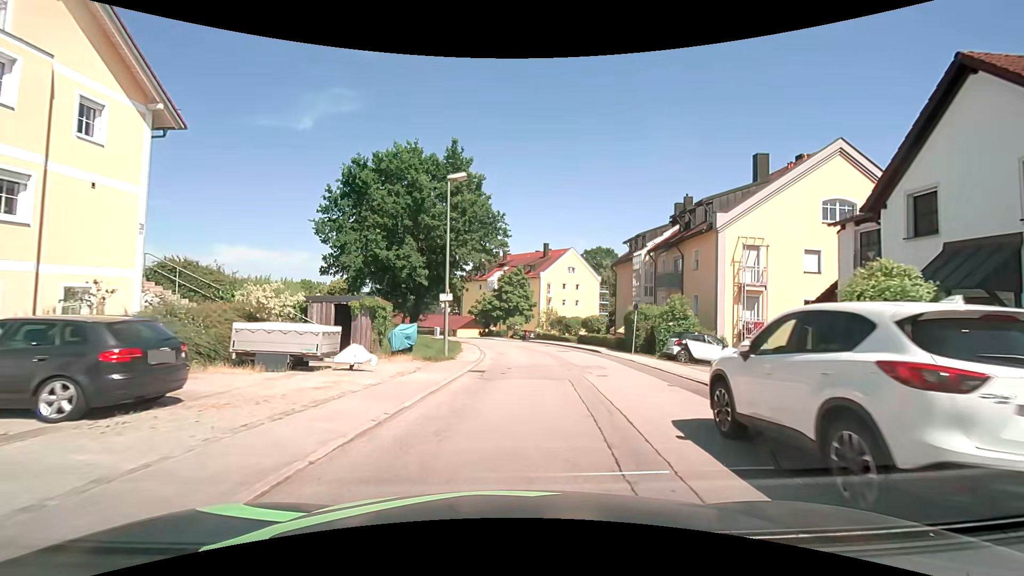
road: unclassified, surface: asphalt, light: Day
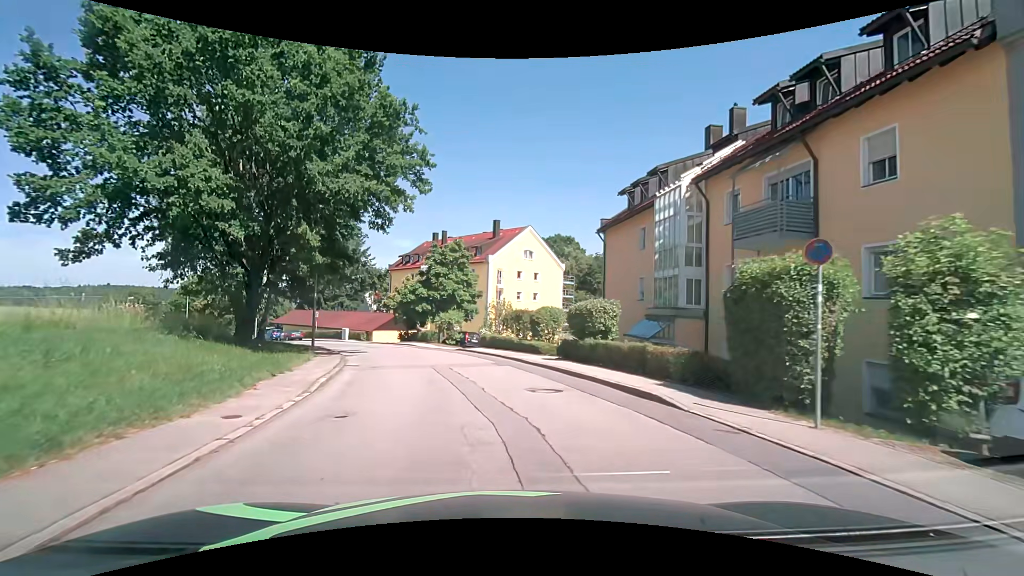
(+1.6, +19.7) m; +7°
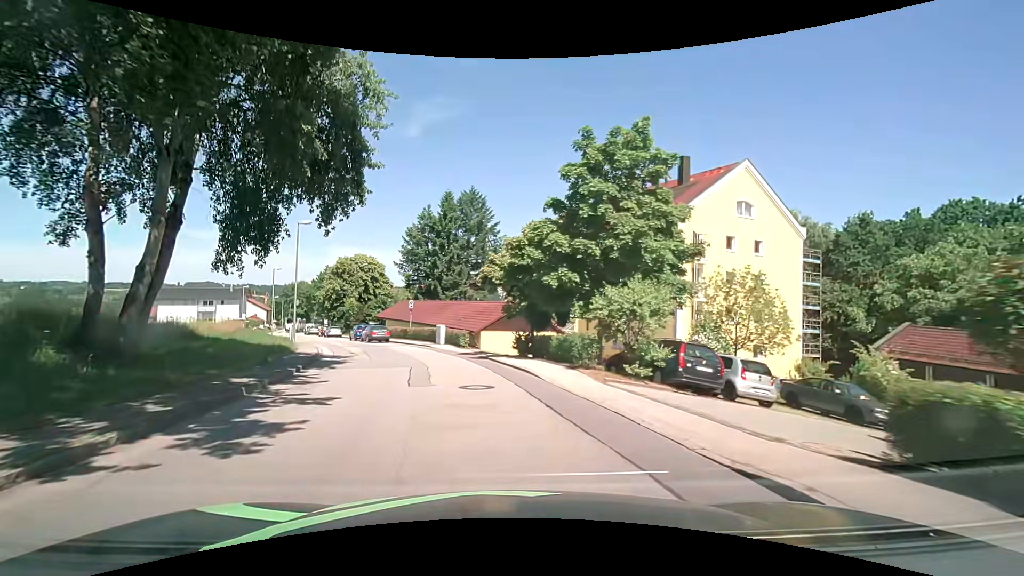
(-3.2, +25.0) m; -16°
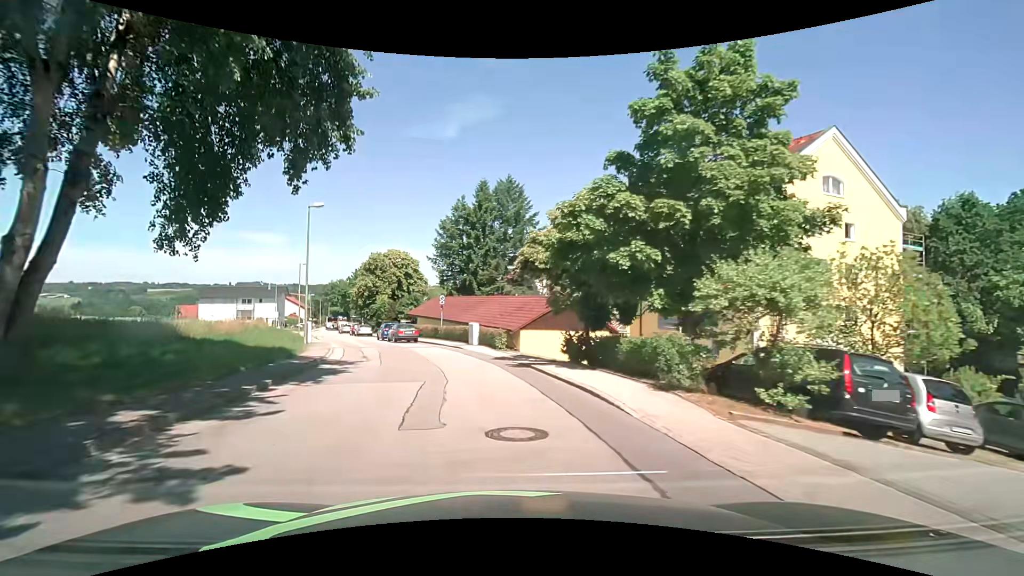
(-0.1, +5.0) m; -4°
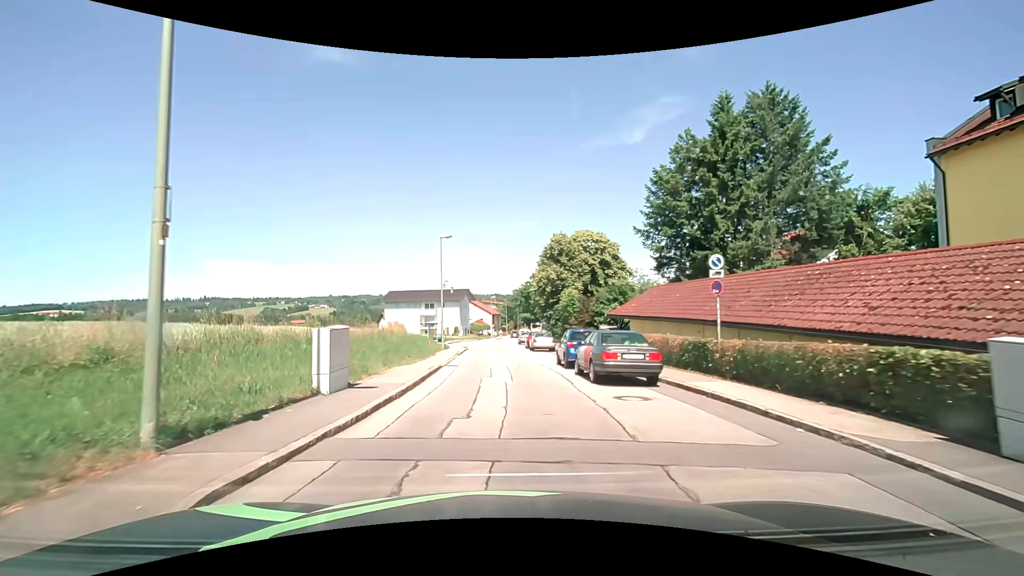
(-4.9, +23.4) m; -22°
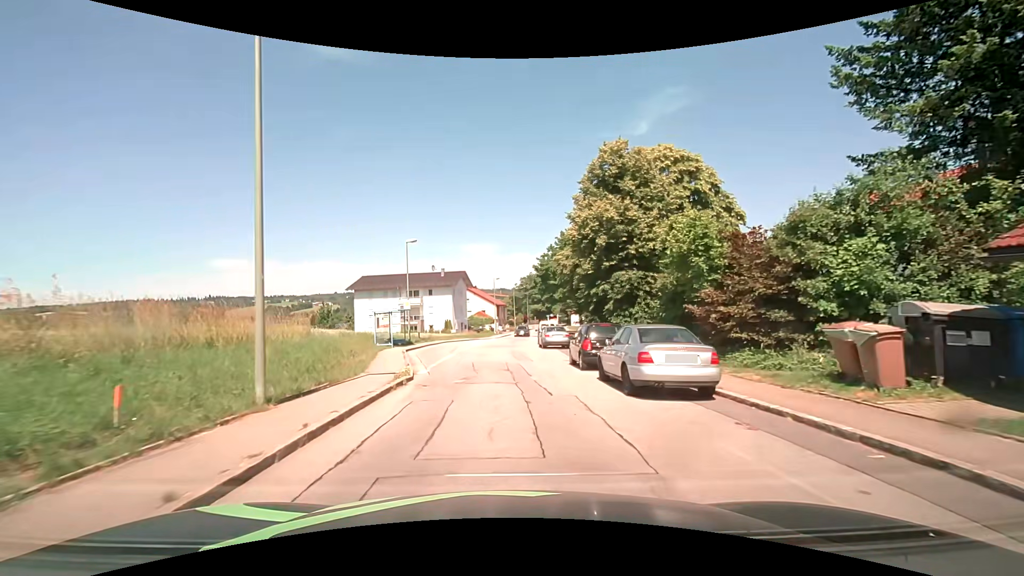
(-0.9, +26.2) m; -2°
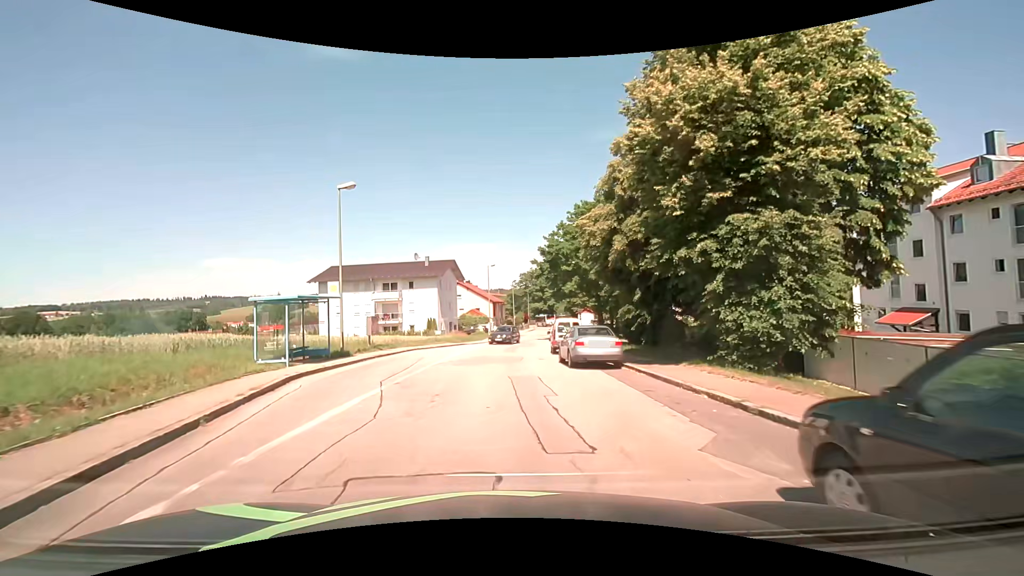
(+0.1, +14.4) m; -1°
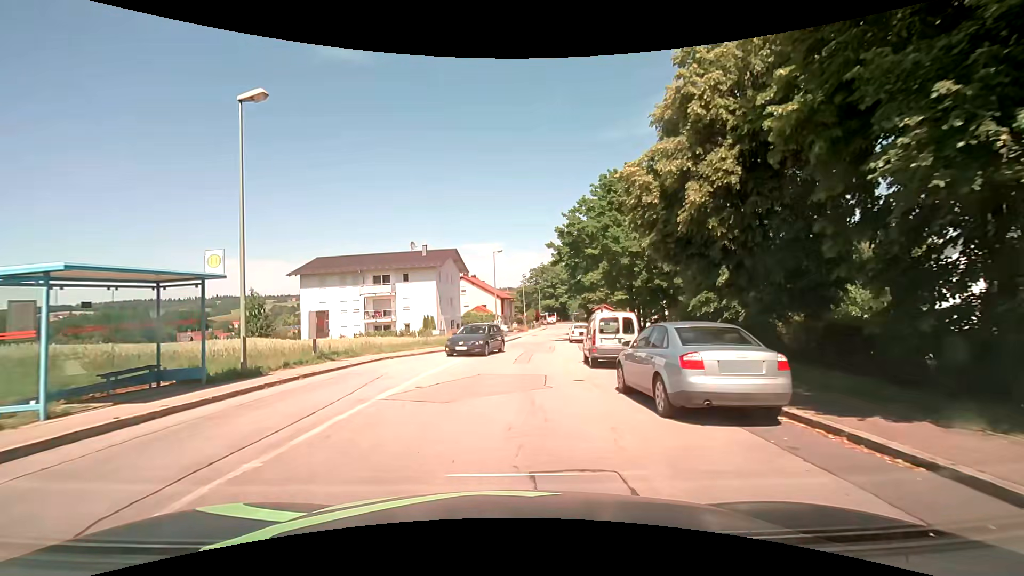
(+0.1, +9.1) m; 0°
(0, +10) (0, +20) (+1, +30) (+2, +40) (+3, +50) (+5, +60) (+7, +70) (+8, +79) (+10, +89) (+11, +99) m
